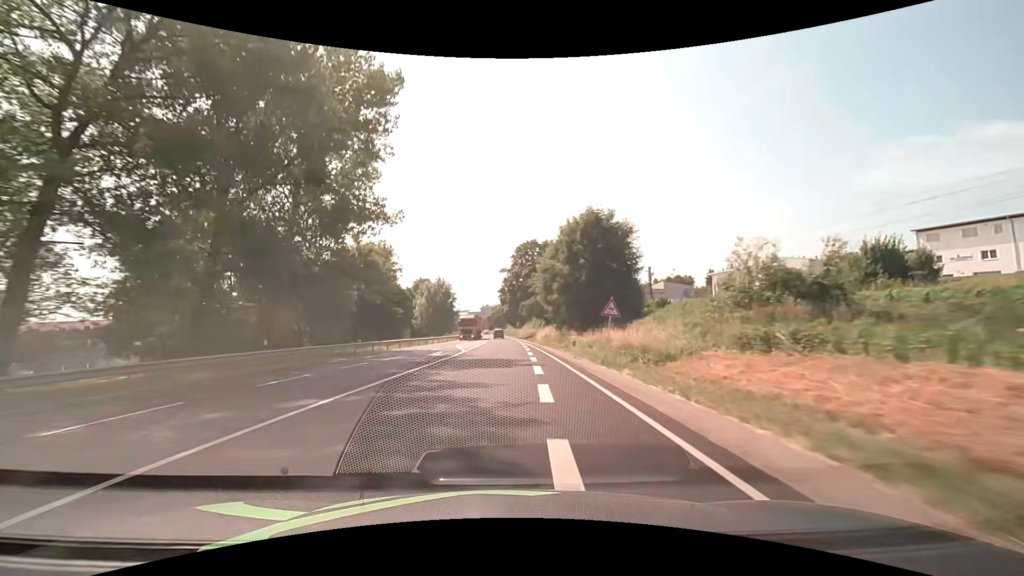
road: primary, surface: asphalt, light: Day
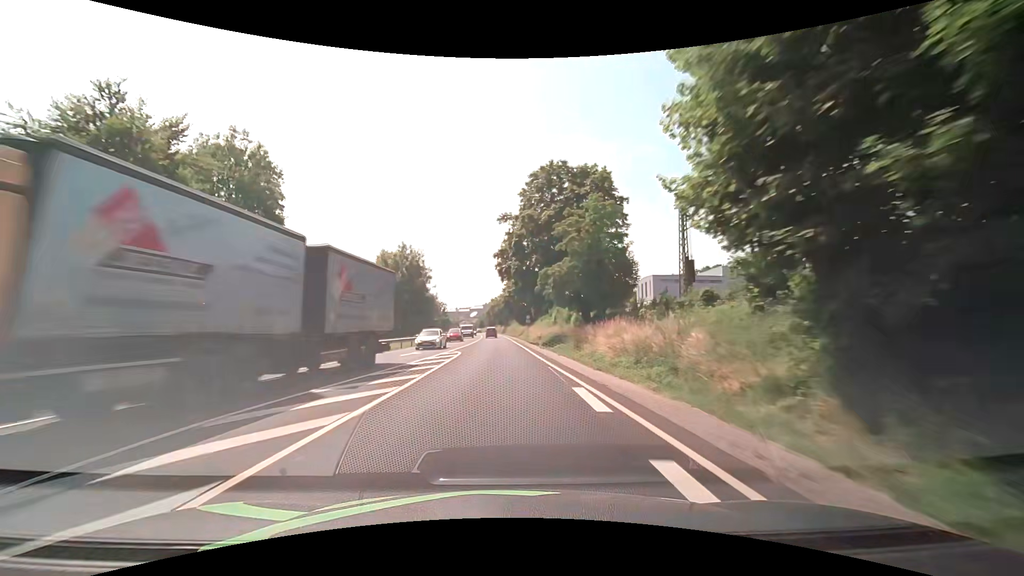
(-0.1, +42.9) m; -1°
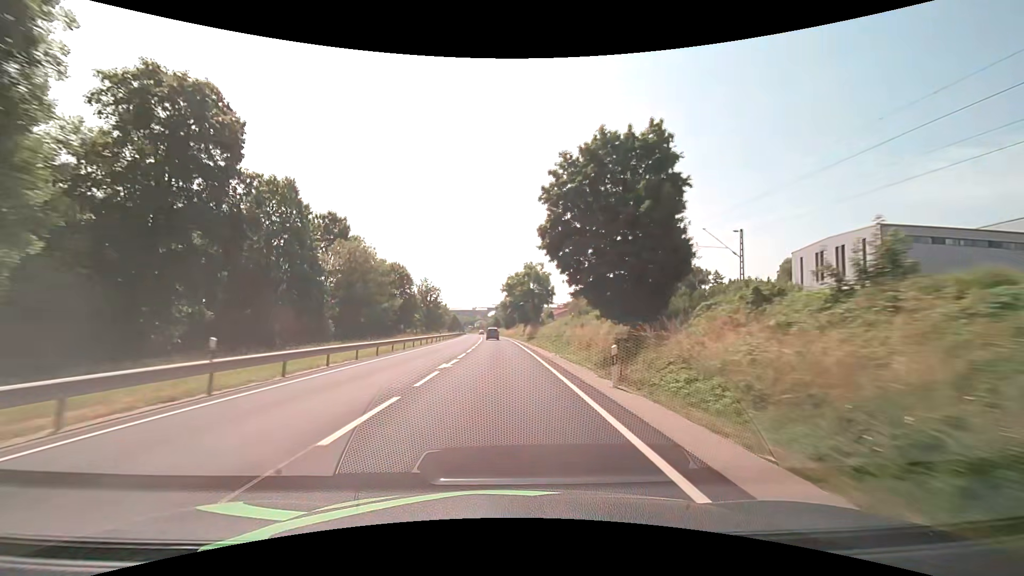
(-0.9, +69.6) m; -2°
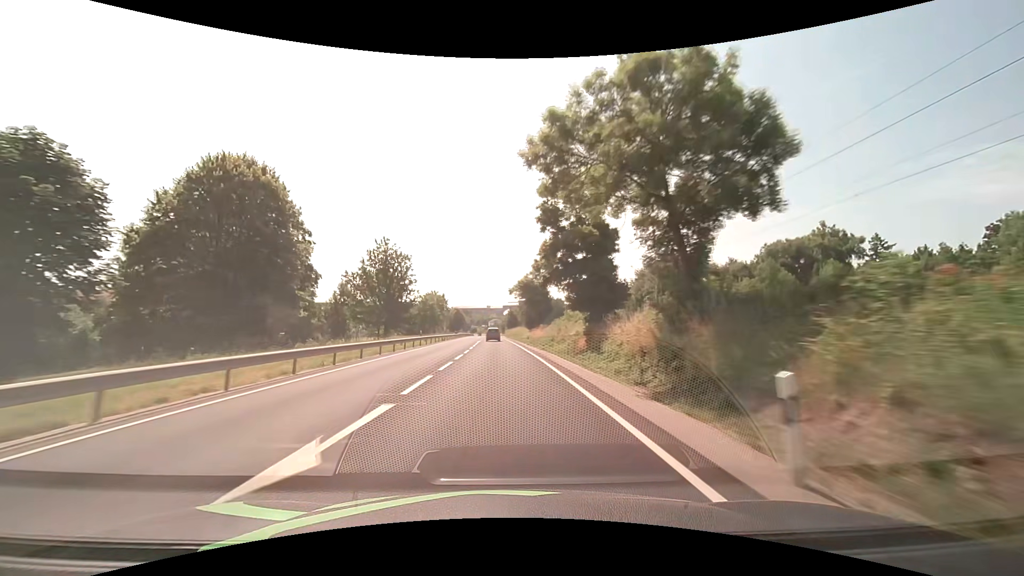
(-0.8, +56.0) m; -2°
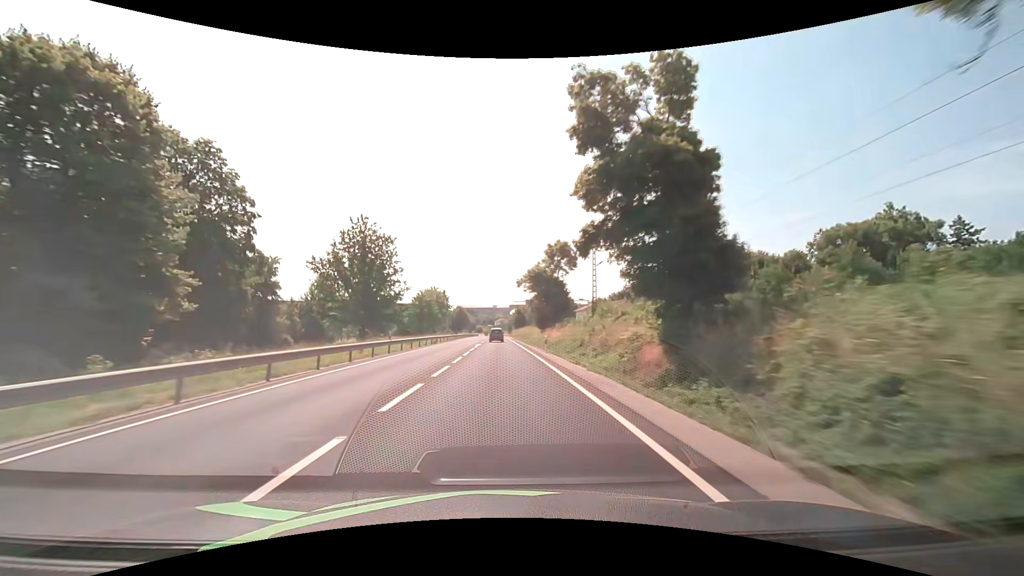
(-0.1, +14.2) m; -1°
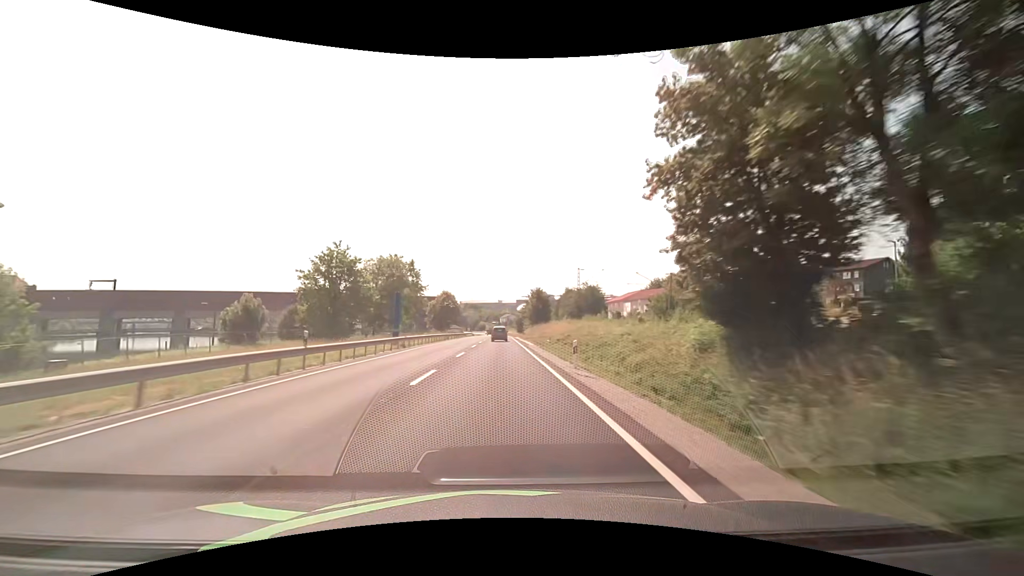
(-0.8, +57.2) m; -1°
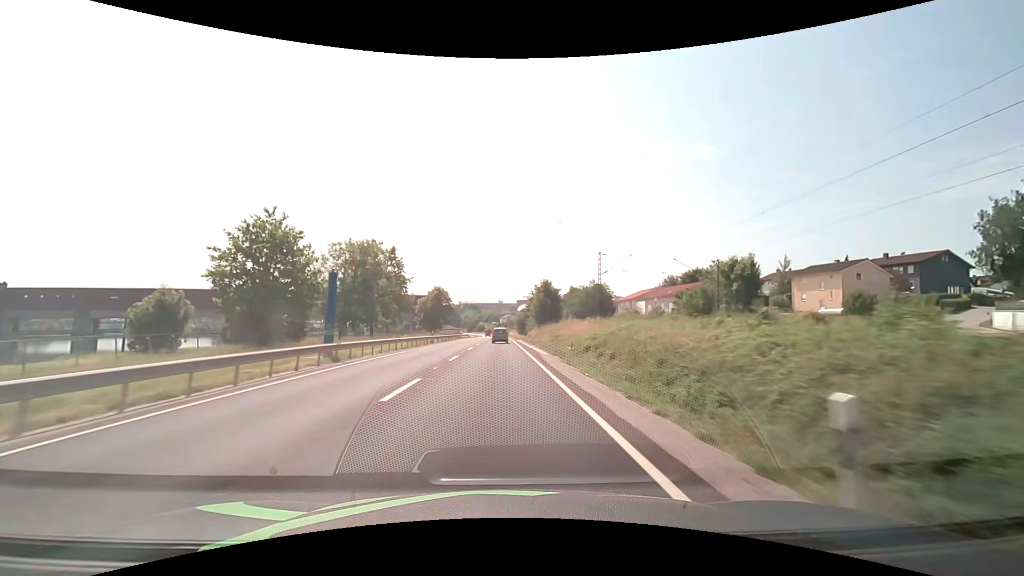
(0.0, +14.4) m; 0°
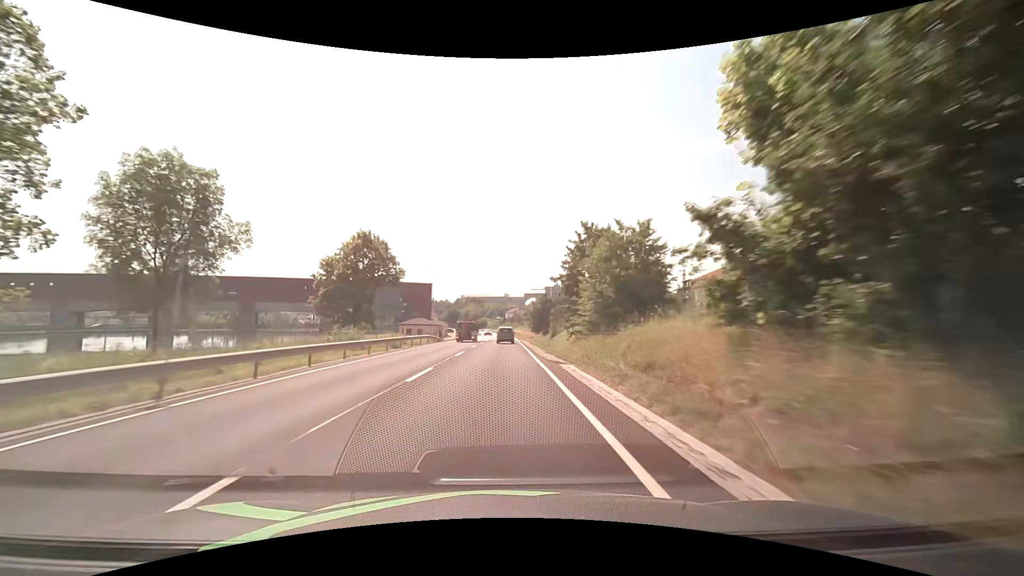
(-0.1, +57.0) m; 0°
(0, +10) (0, +20) (0, +30) (0, +40) (0, +50) (0, +60) (0, +70) (0, +80) (0, +90) (0, +100) m
